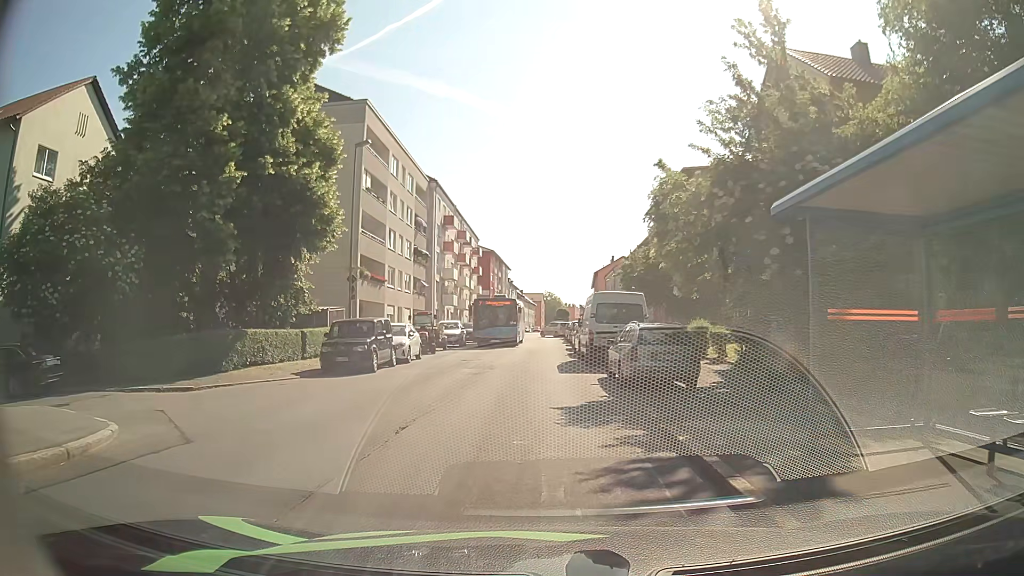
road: tertiary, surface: asphalt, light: Day
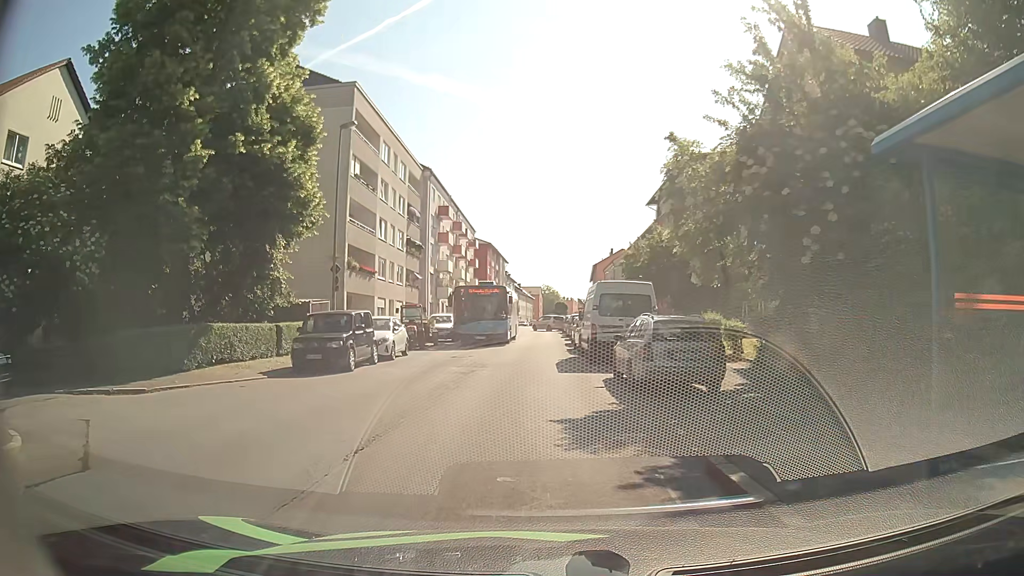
(0.0, +2.2) m; +1°
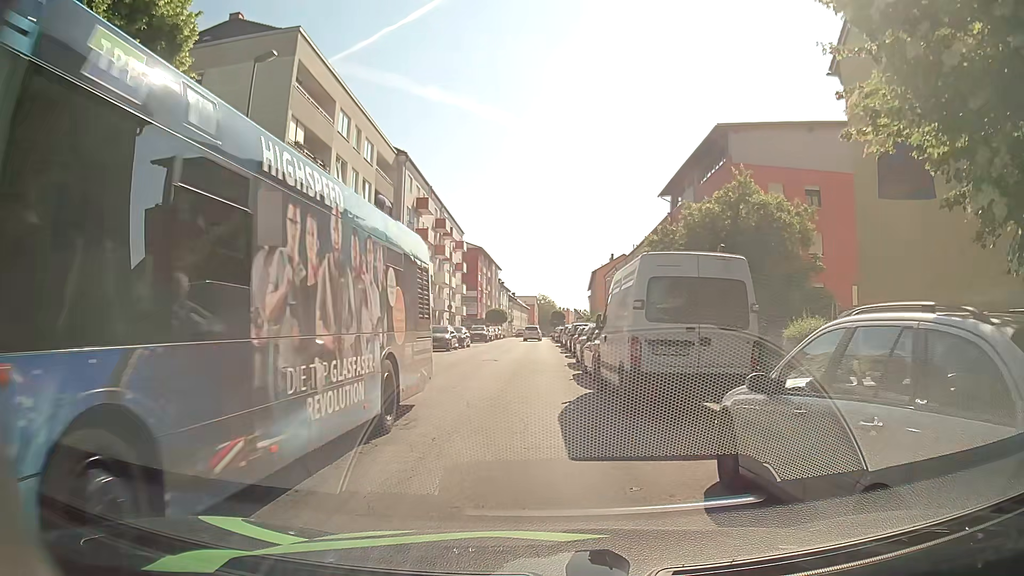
(-0.3, +9.8) m; -2°
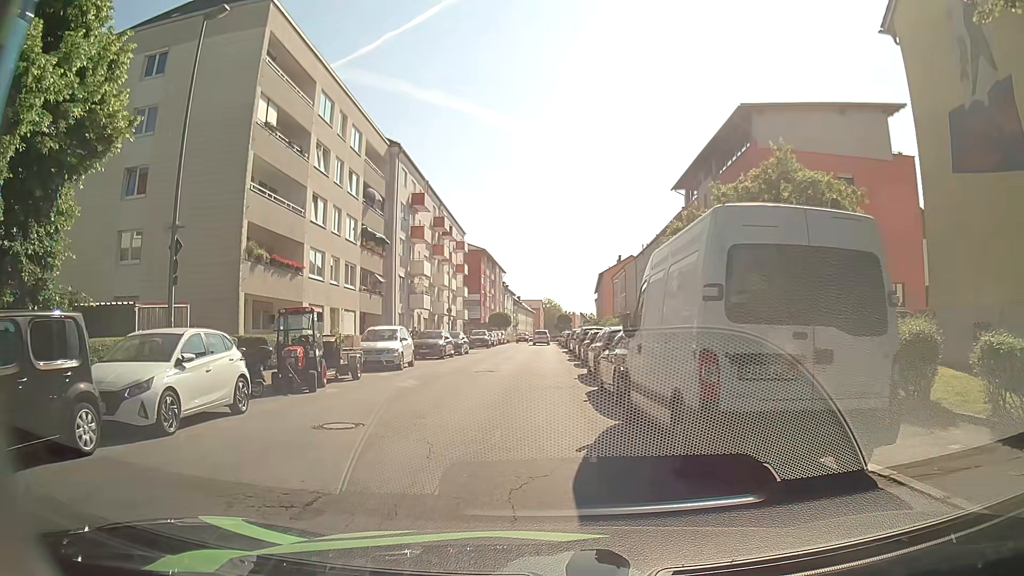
(+0.1, +4.3) m; 0°
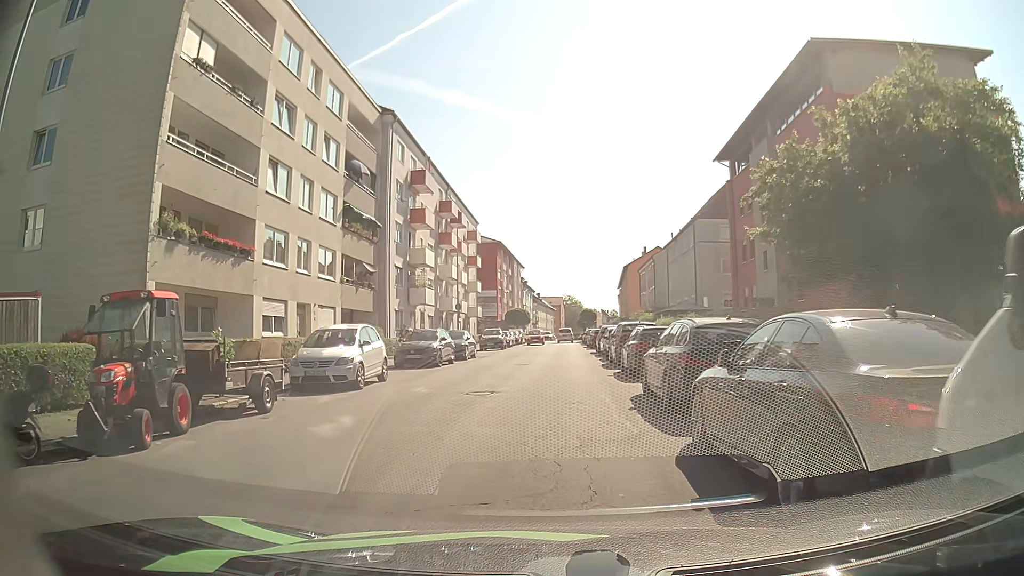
(-0.1, +8.1) m; -1°
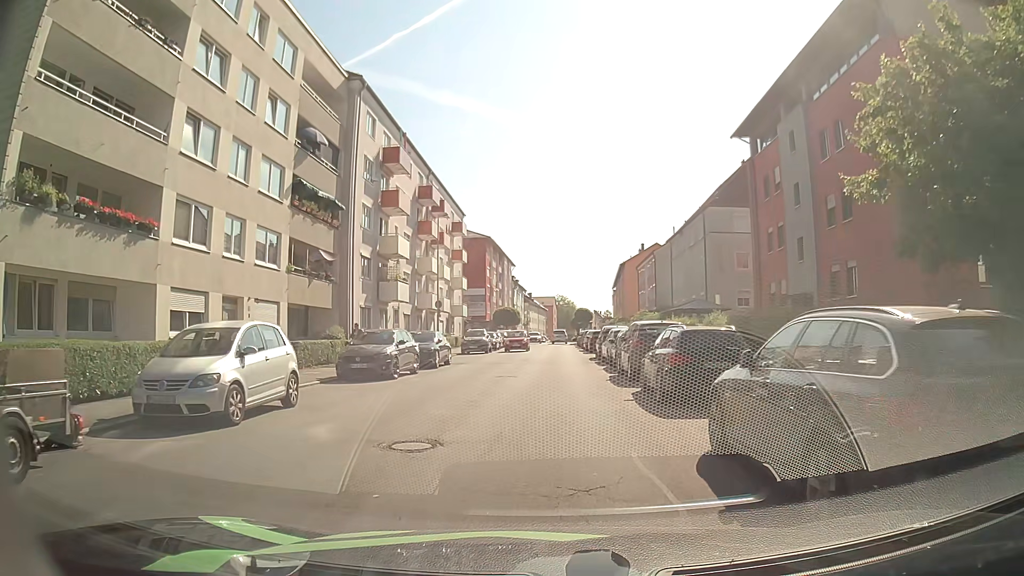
(0.0, +6.4) m; 0°
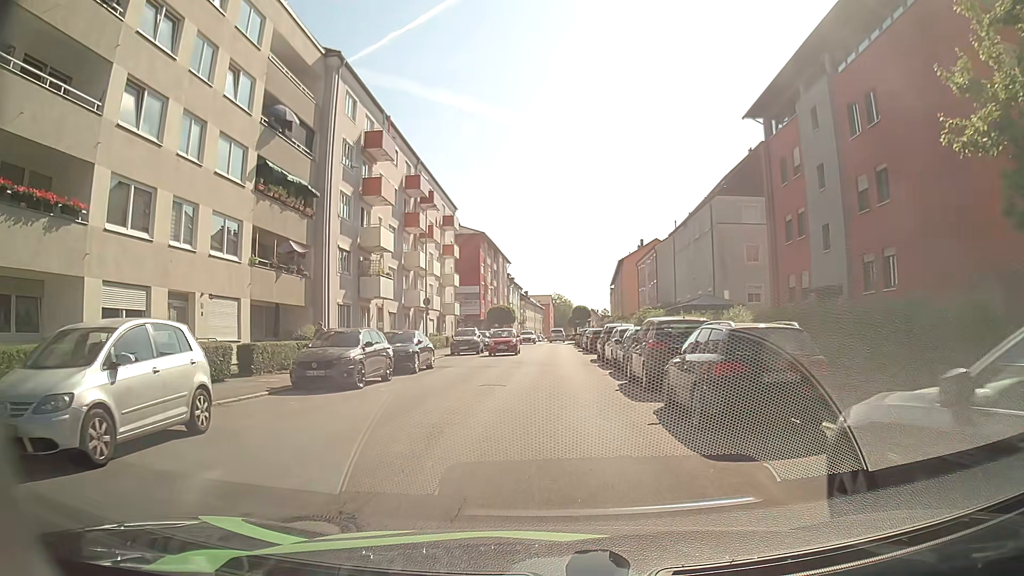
(0.0, +3.5) m; 0°
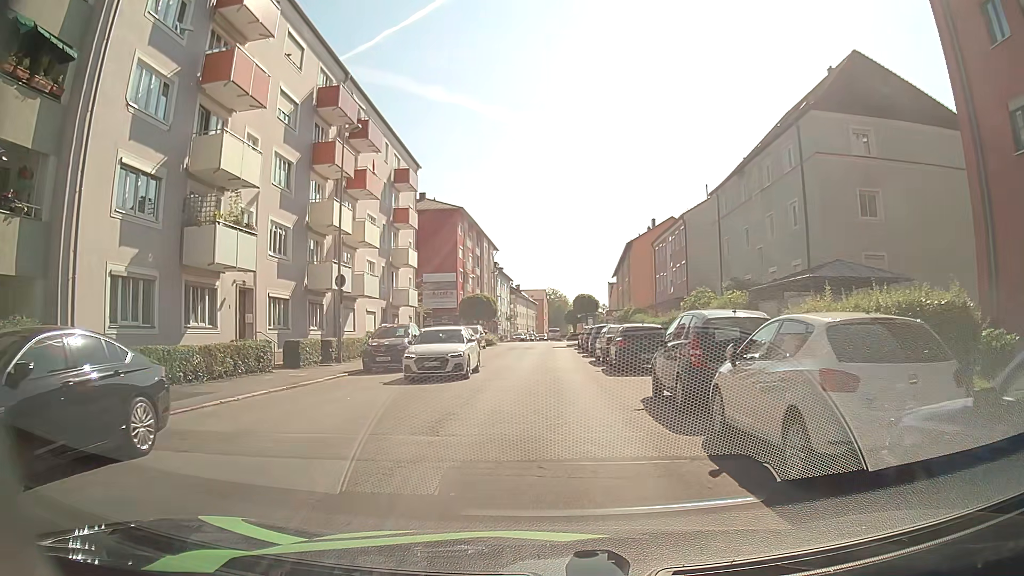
(+0.1, +18.6) m; +1°
(0, +10) (0, +20) (0, +30) (0, +40) (0, +50) (0, +60) (0, +70) (0, +80) (0, +90) (0, +100) m
